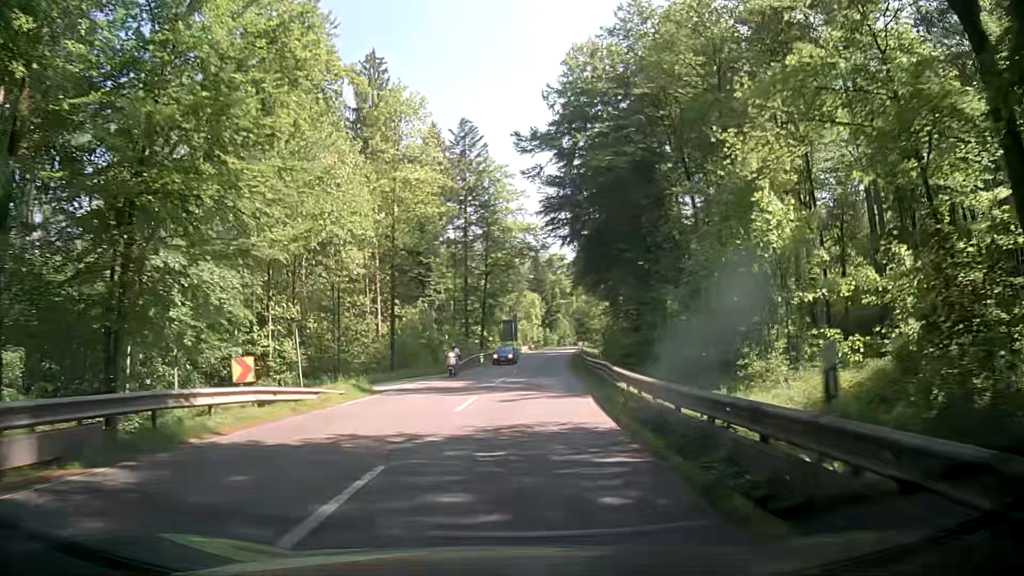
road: secondary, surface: asphalt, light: Day
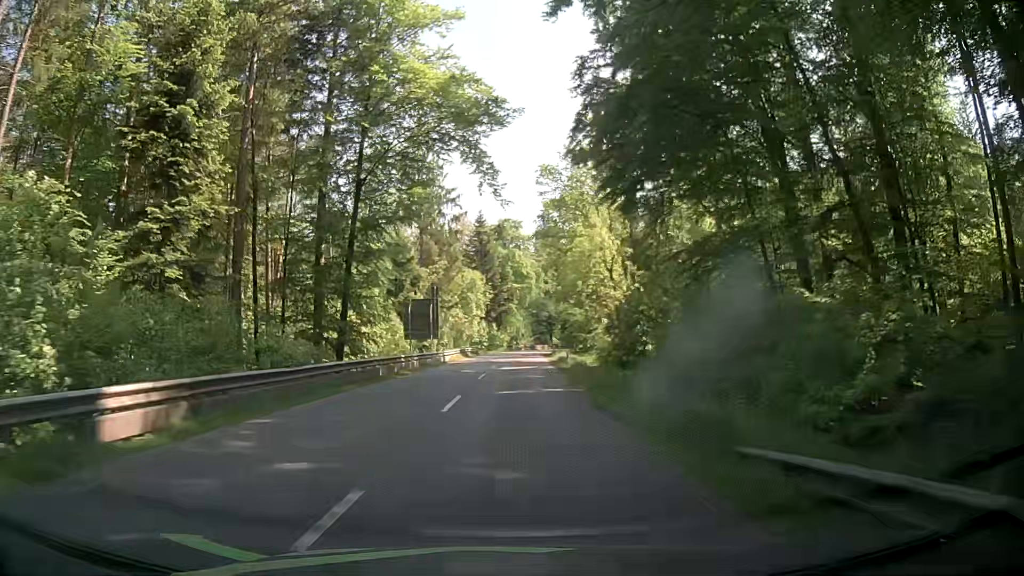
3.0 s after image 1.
(+2.2, +46.1) m; +5°
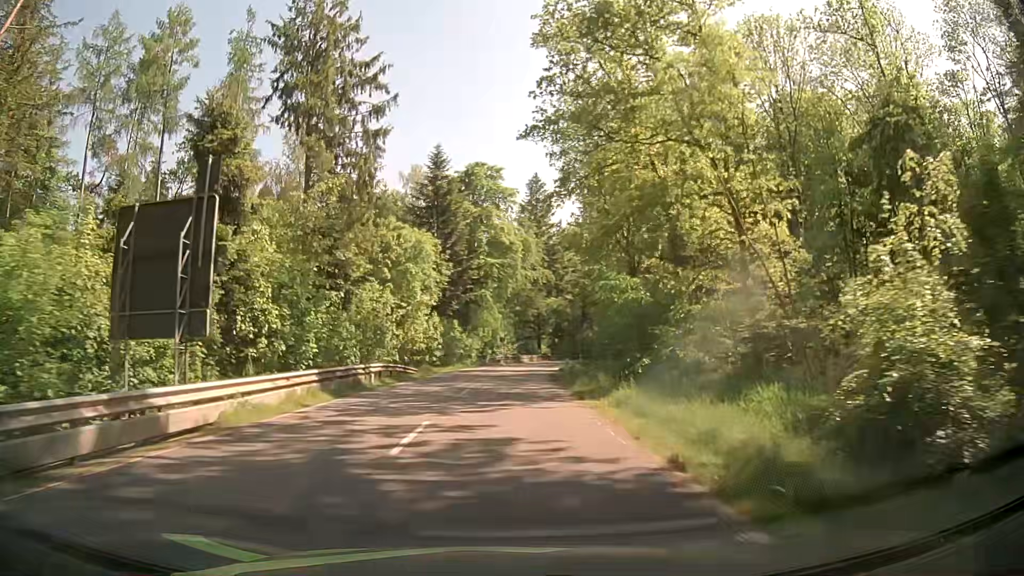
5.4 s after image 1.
(+0.6, +38.2) m; +2°
(0, +10) (0, +20) (0, +30) (+1, +40) (+2, +50) (+3, +60) (+5, +70) (+7, +79) (+9, +89) (+12, +99) m
